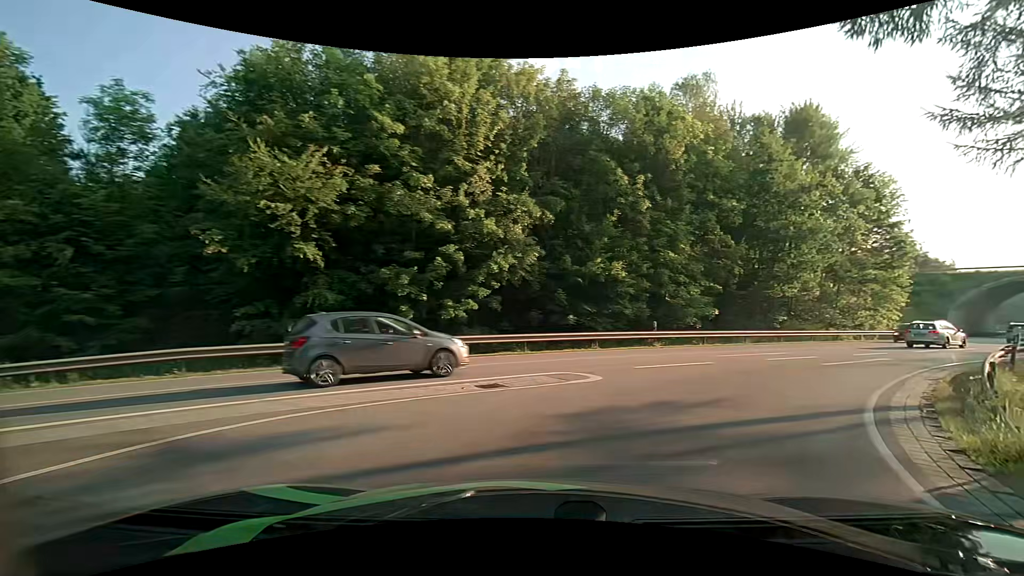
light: Day
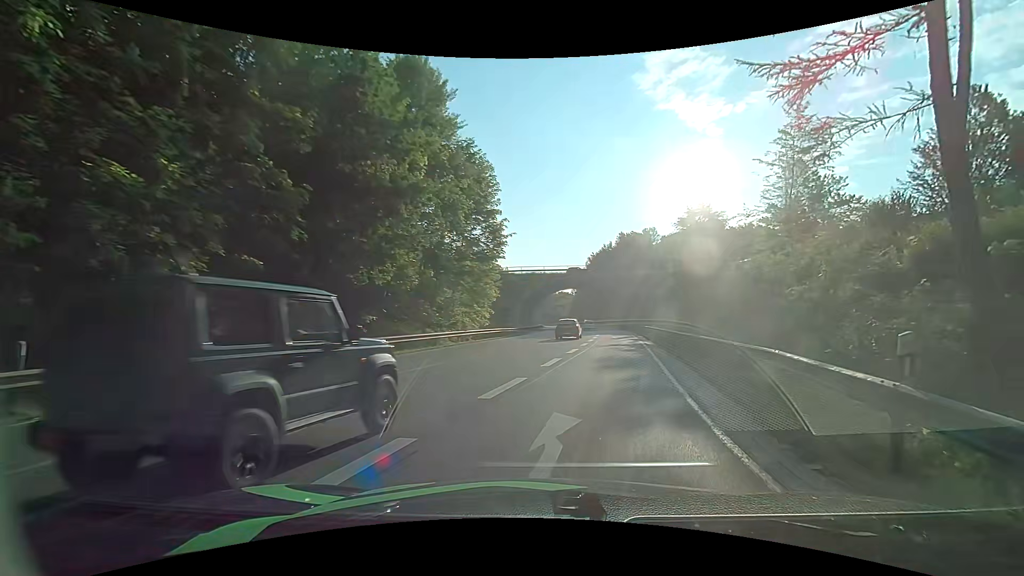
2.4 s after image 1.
(+5.9, +14.1) m; +41°
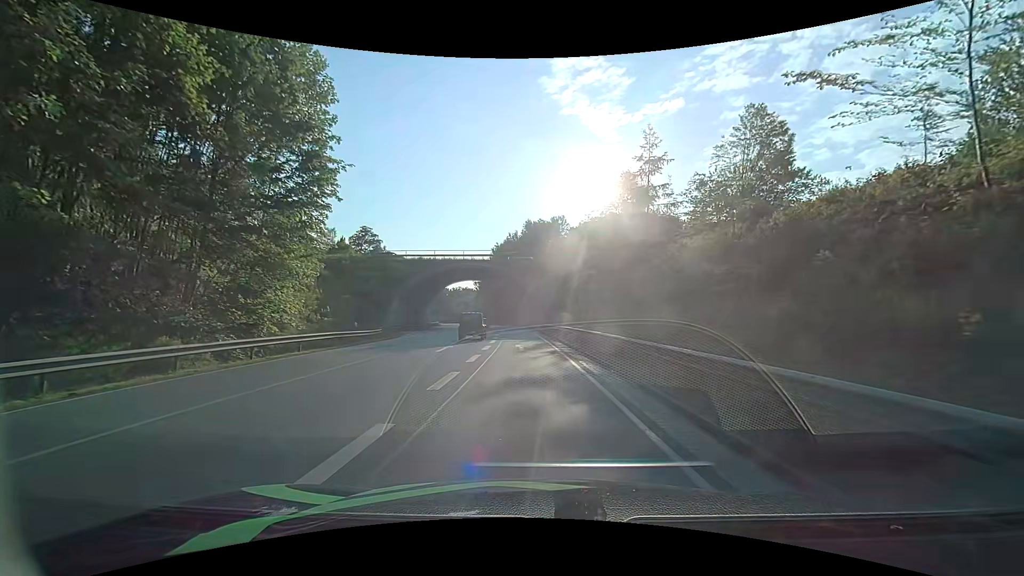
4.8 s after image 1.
(+2.6, +16.8) m; +13°
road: primary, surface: asphalt
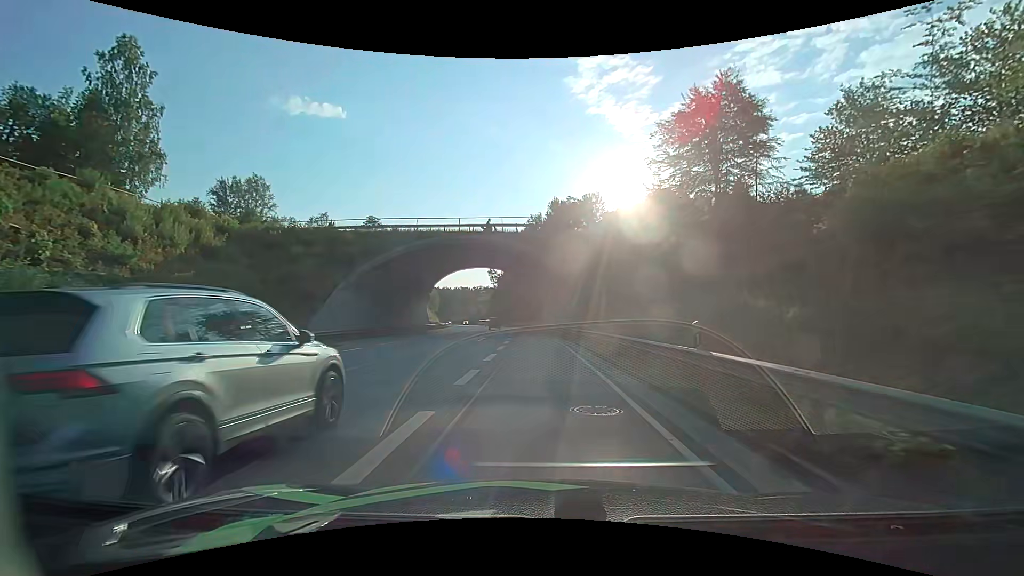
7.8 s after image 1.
(-1.0, +23.5) m; -3°
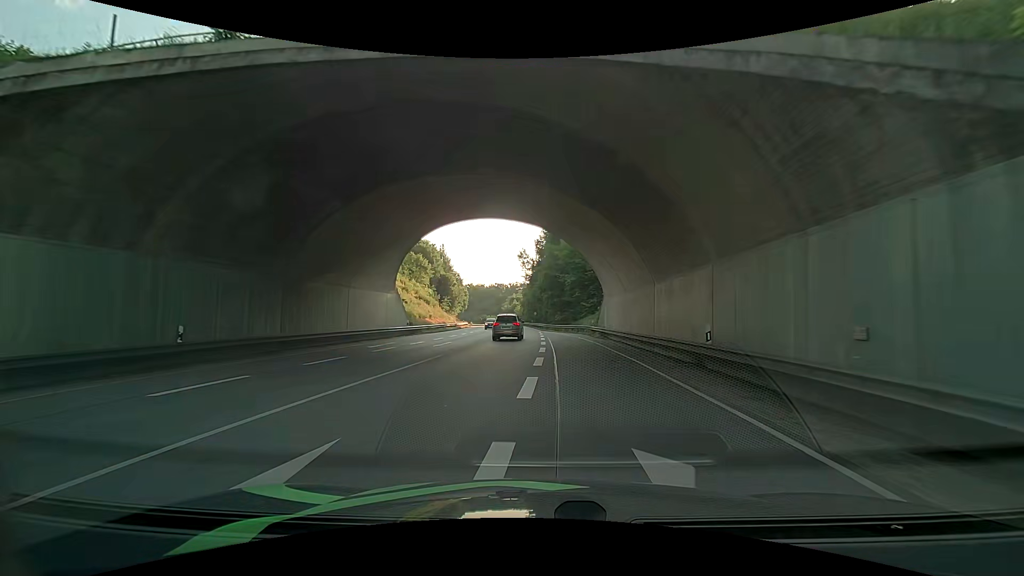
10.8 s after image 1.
(-1.2, +32.4) m; -4°
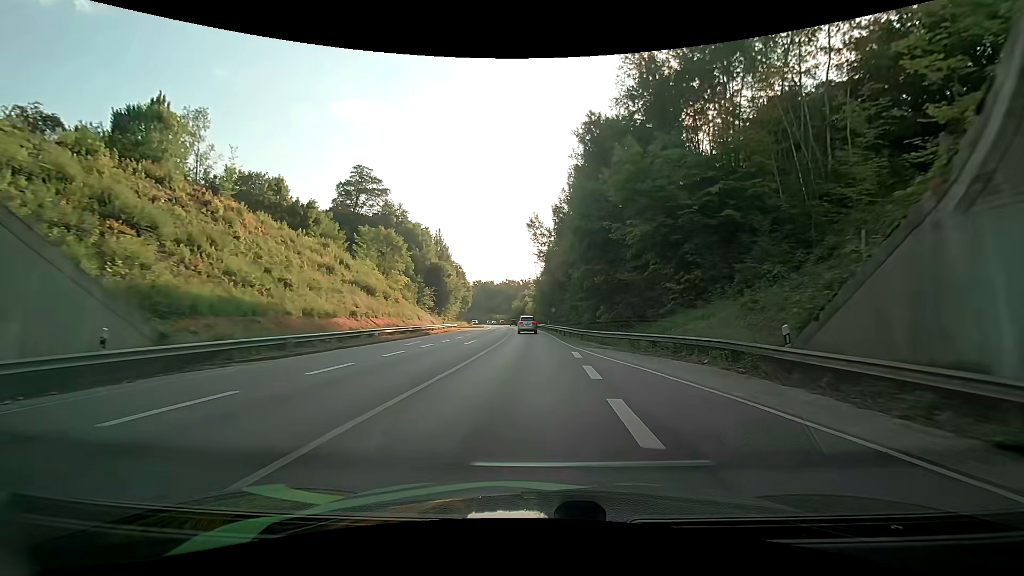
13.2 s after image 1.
(+0.2, +33.3) m; +1°
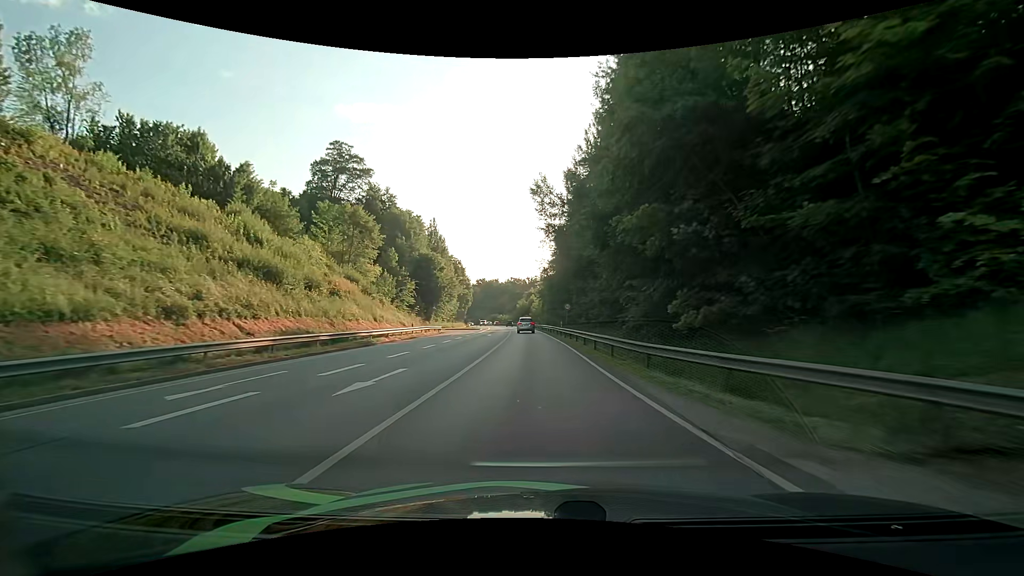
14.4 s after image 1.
(-0.7, +18.2) m; -3°
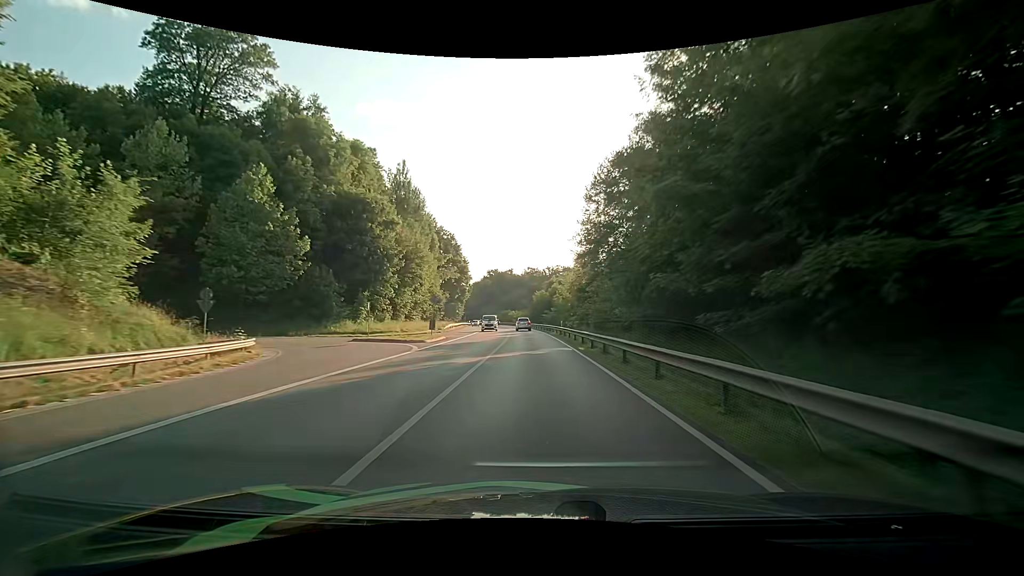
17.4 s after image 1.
(-1.3, +51.3) m; -2°
(0, +10) (0, +20) (0, +30) (-1, +40) (-1, +50) (-1, +60) (-2, +70) (-3, +80) (-4, +90) (-5, +100) m
